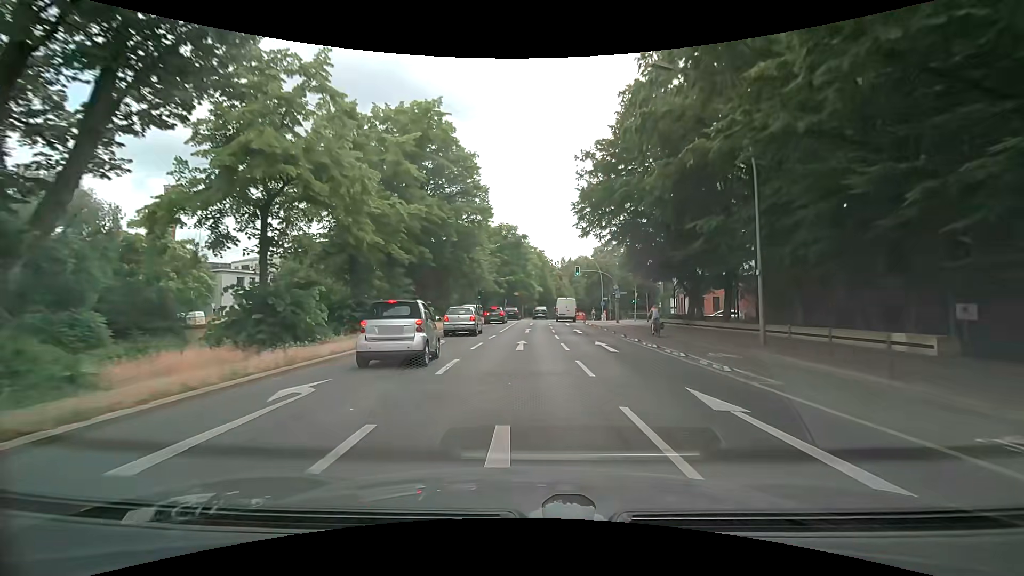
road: primary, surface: asphalt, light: Day
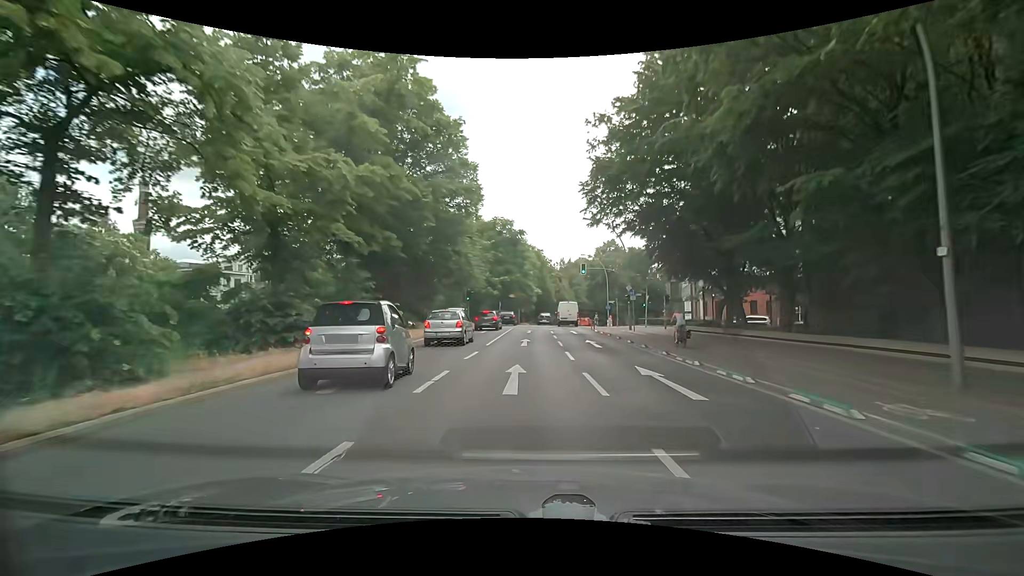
(+0.1, +7.9) m; +1°
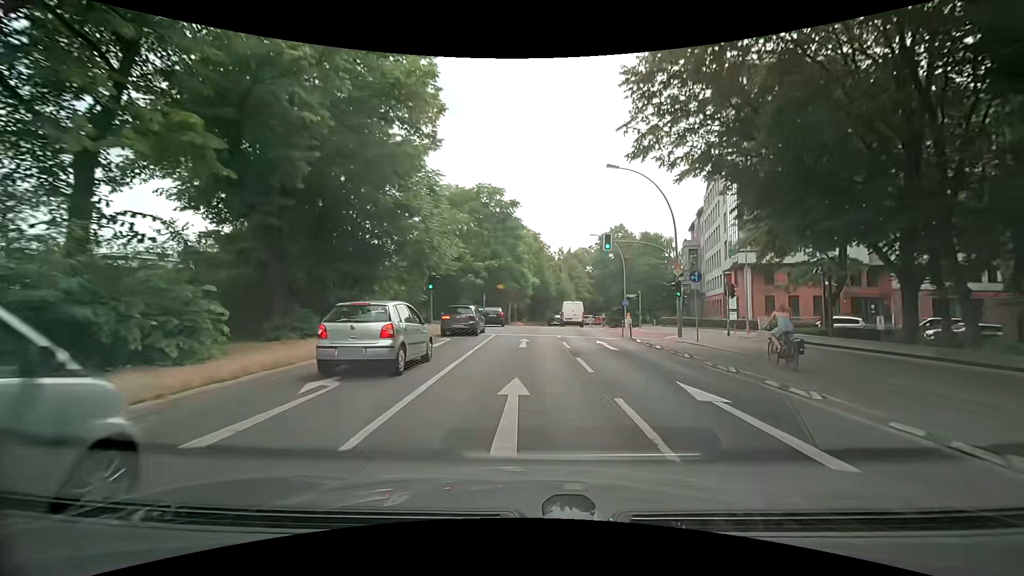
(-0.1, +15.5) m; 0°
